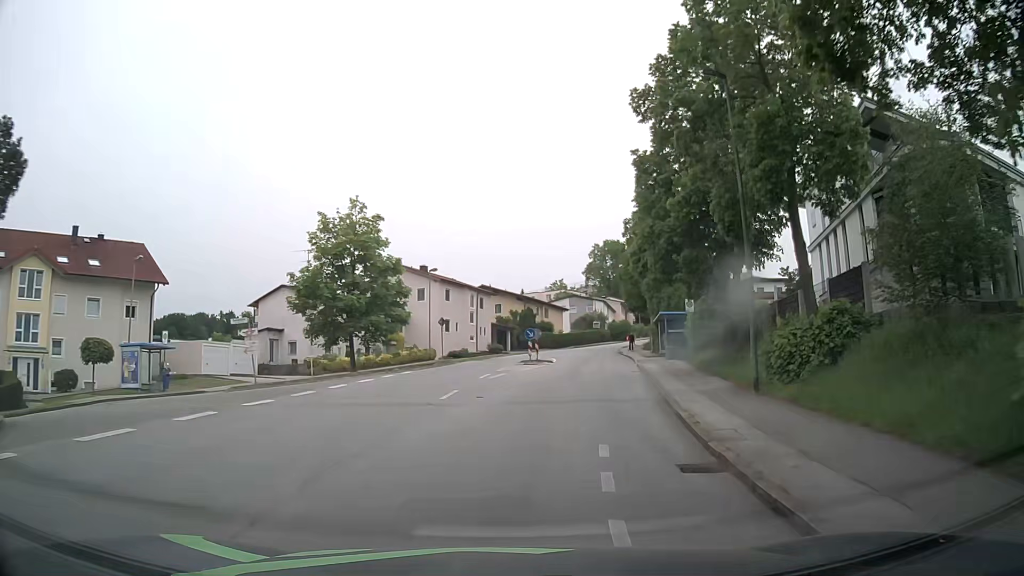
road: residential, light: Day
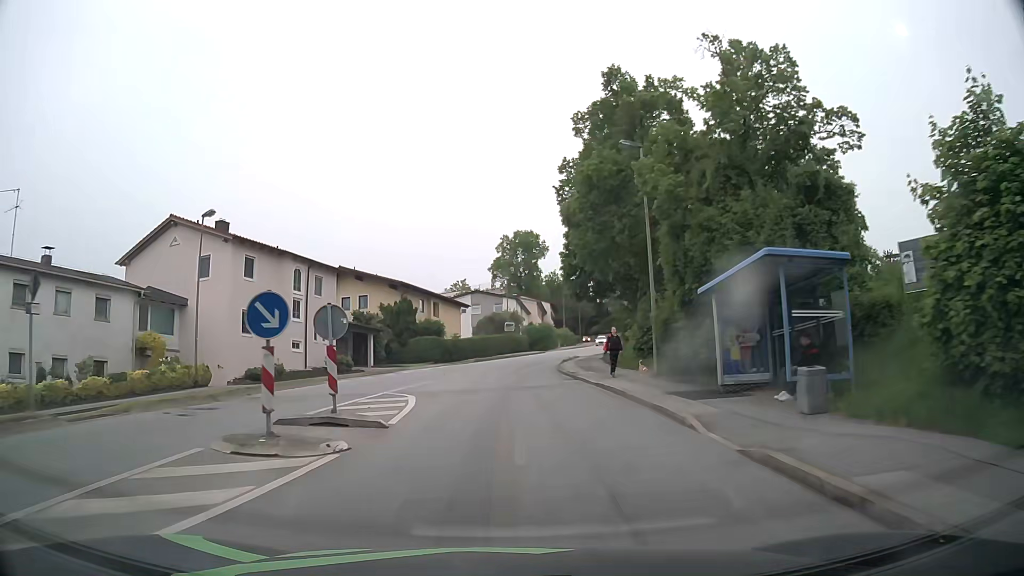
(+3.3, +29.1) m; +9°
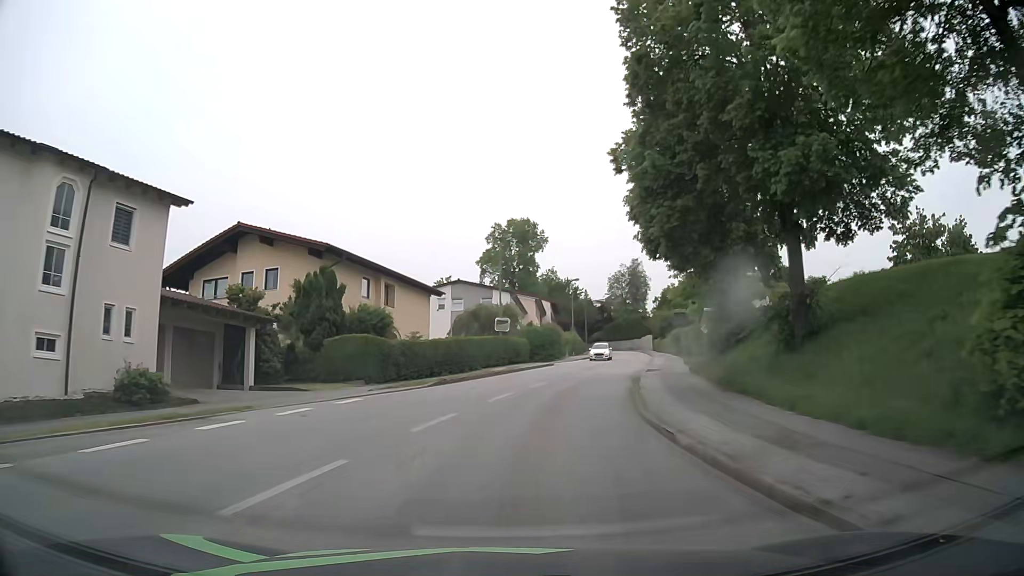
(-0.4, +22.4) m; 0°
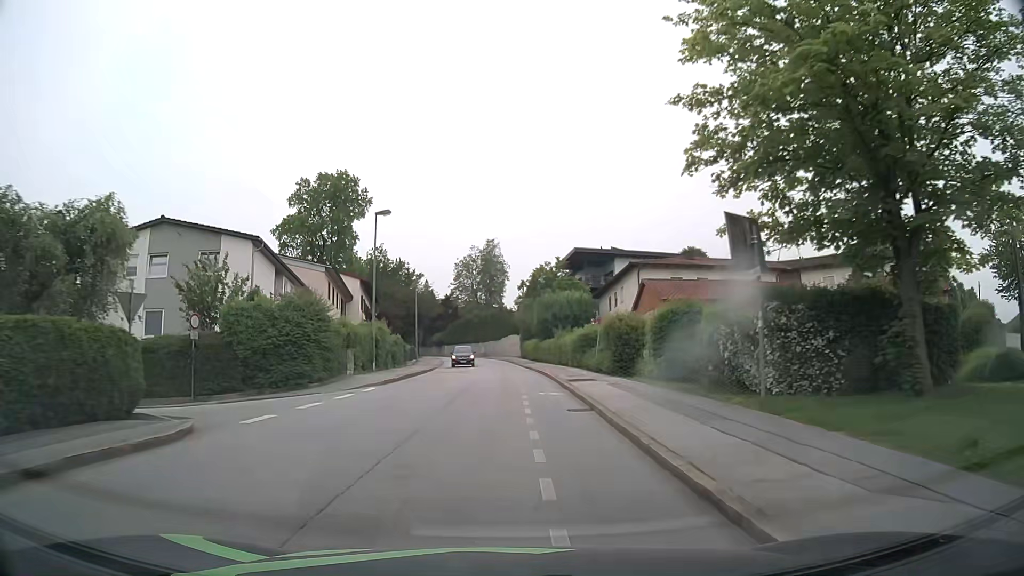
(+5.8, +37.0) m; +13°
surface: asphalt
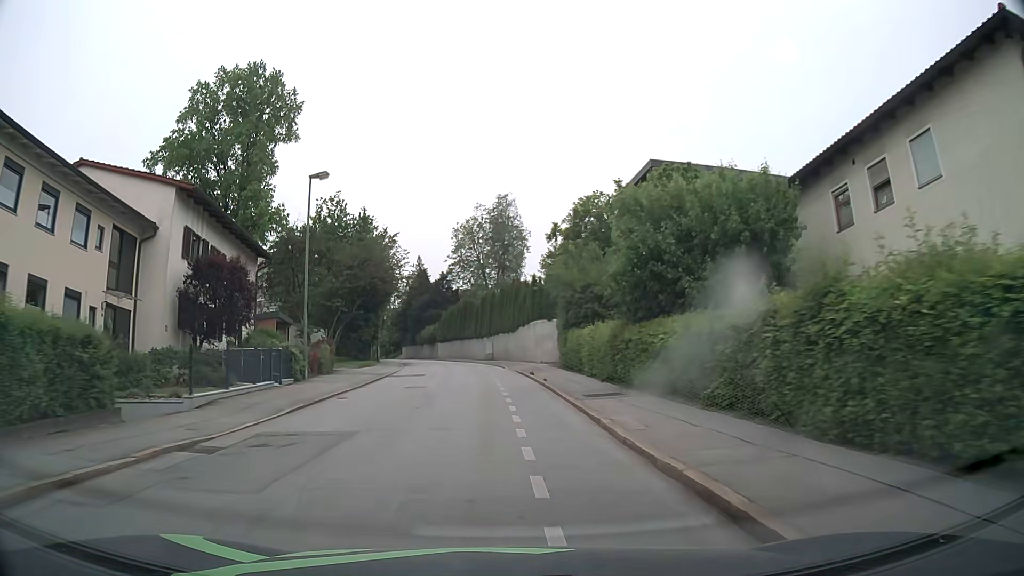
(+0.2, +38.0) m; -1°
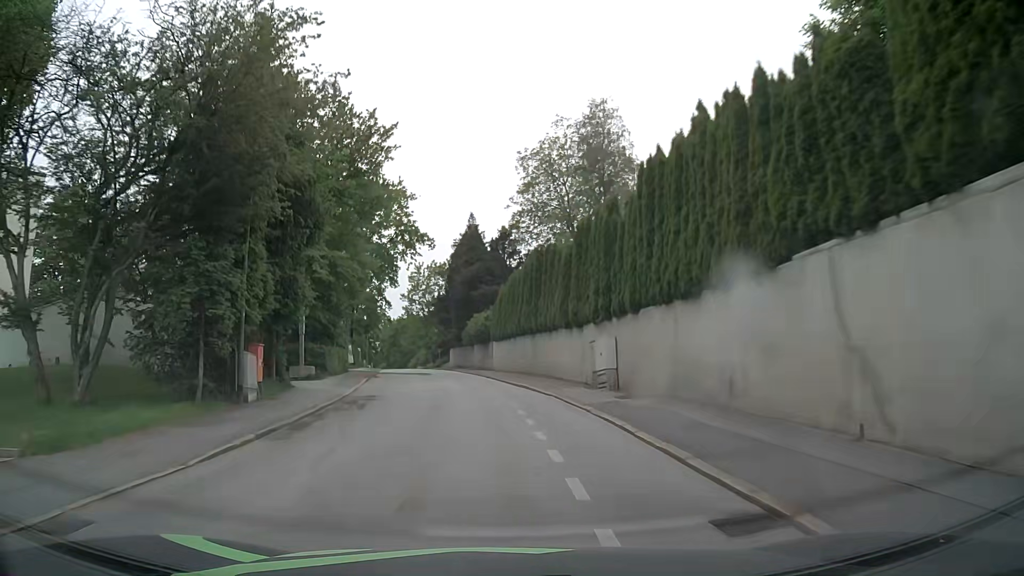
(-2.0, +38.0) m; -7°
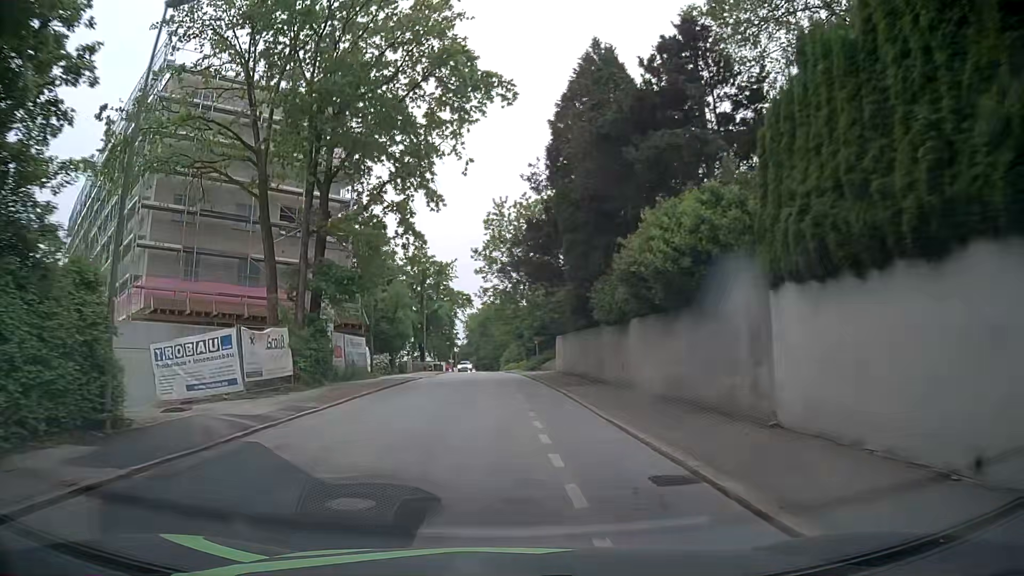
(-3.3, +38.0) m; -9°
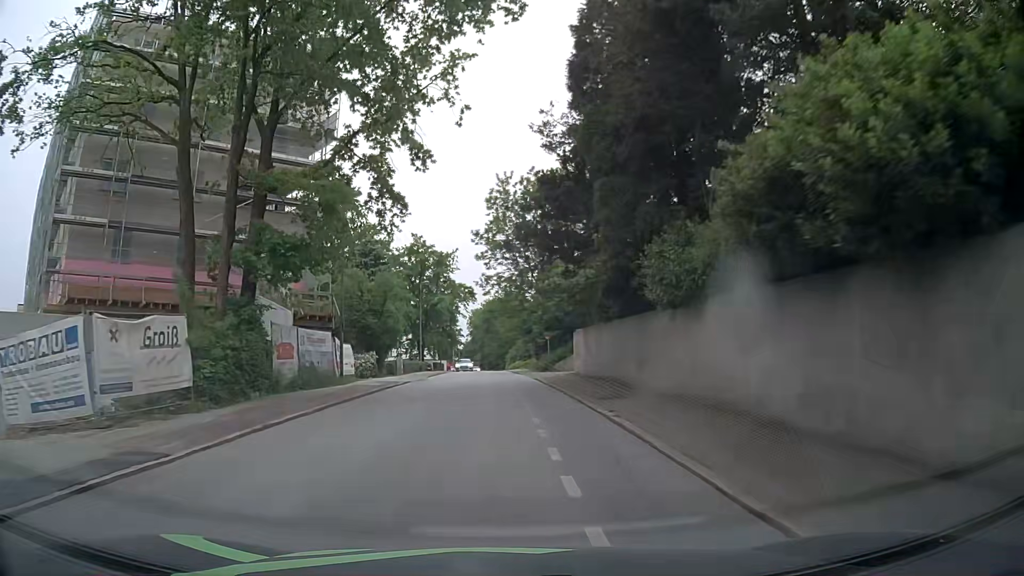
(-0.1, +7.7) m; 0°
(0, +10) (0, +20) (-1, +30) (-1, +40) (-1, +50) (-2, +60) (-2, +70) (-2, +80) (-3, +90) (-3, +100) m
